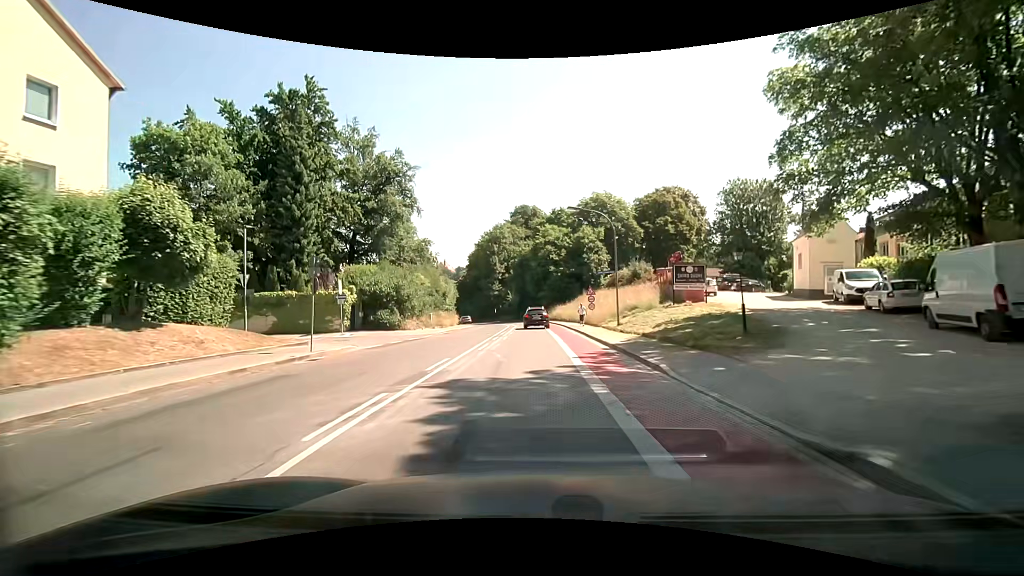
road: secondary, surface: asphalt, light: Day
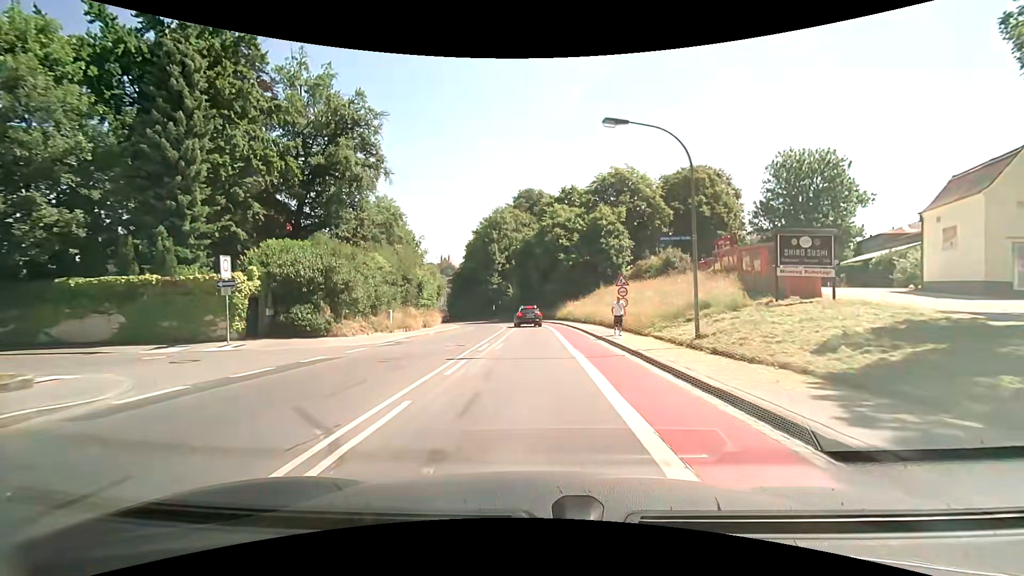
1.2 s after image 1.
(-0.1, +13.1) m; -1°
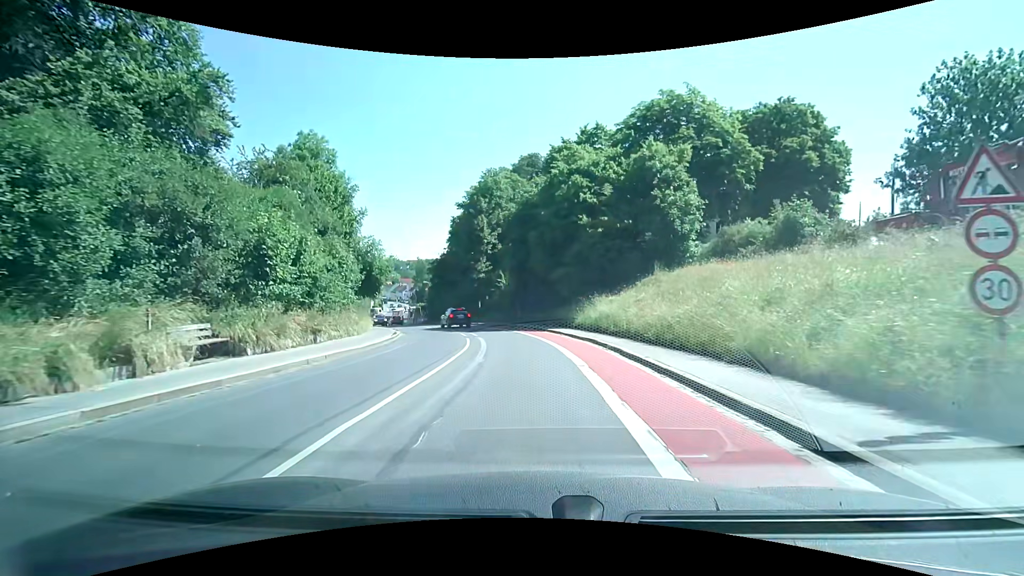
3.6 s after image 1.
(0.0, +23.2) m; 0°
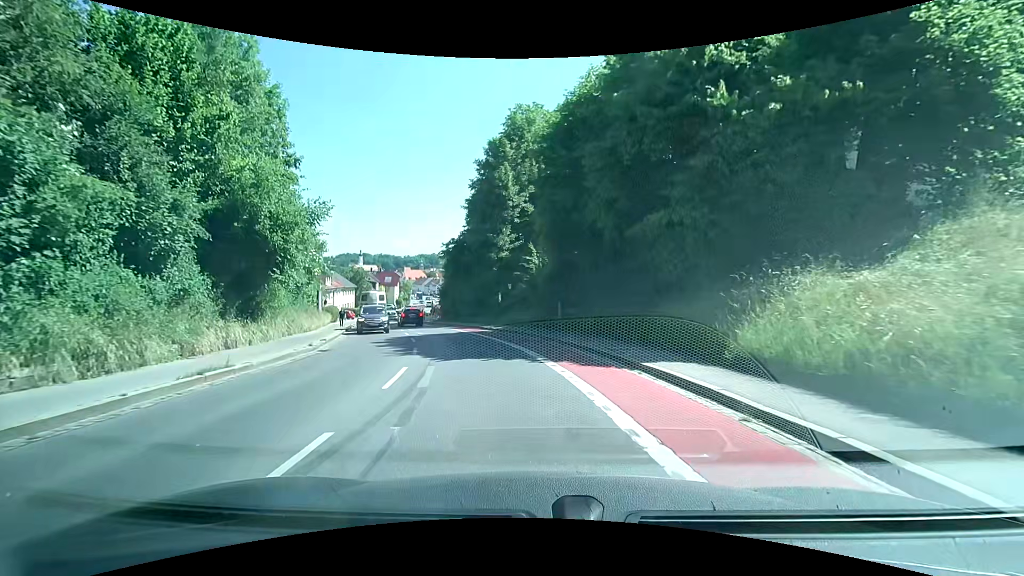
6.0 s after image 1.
(-0.7, +19.1) m; -5°
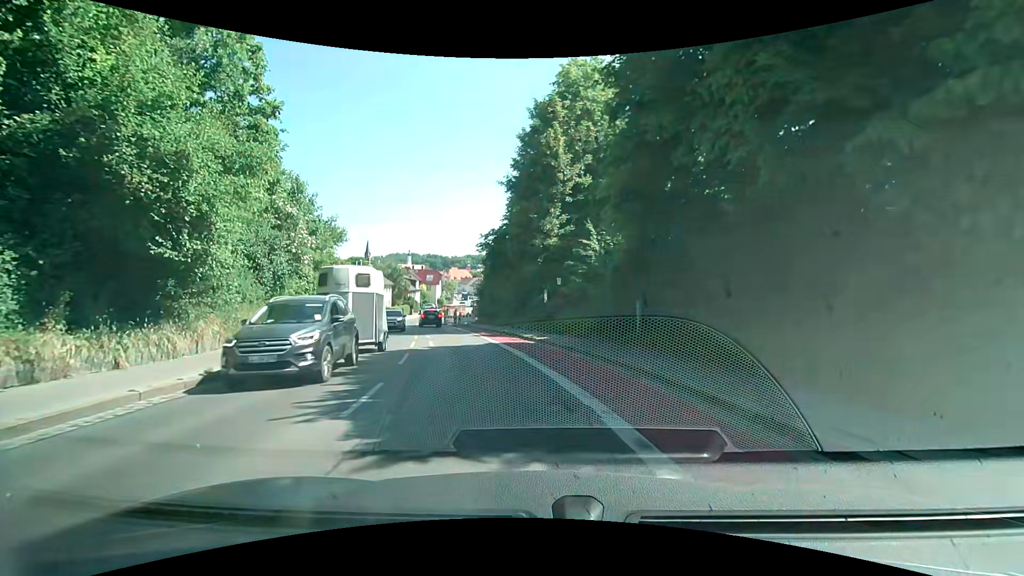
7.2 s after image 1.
(-0.3, +8.4) m; -4°
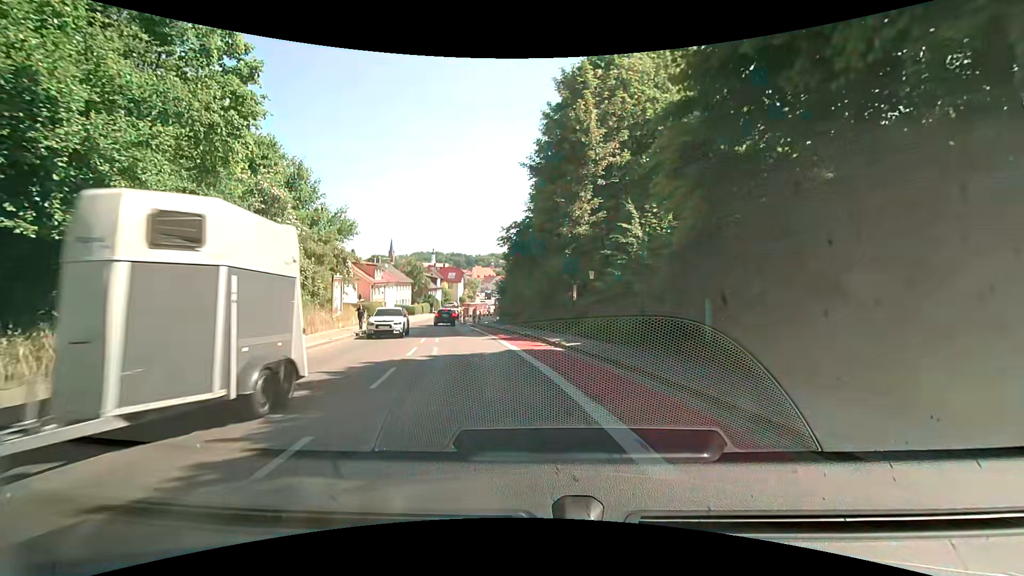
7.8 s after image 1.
(-0.1, +3.9) m; -3°
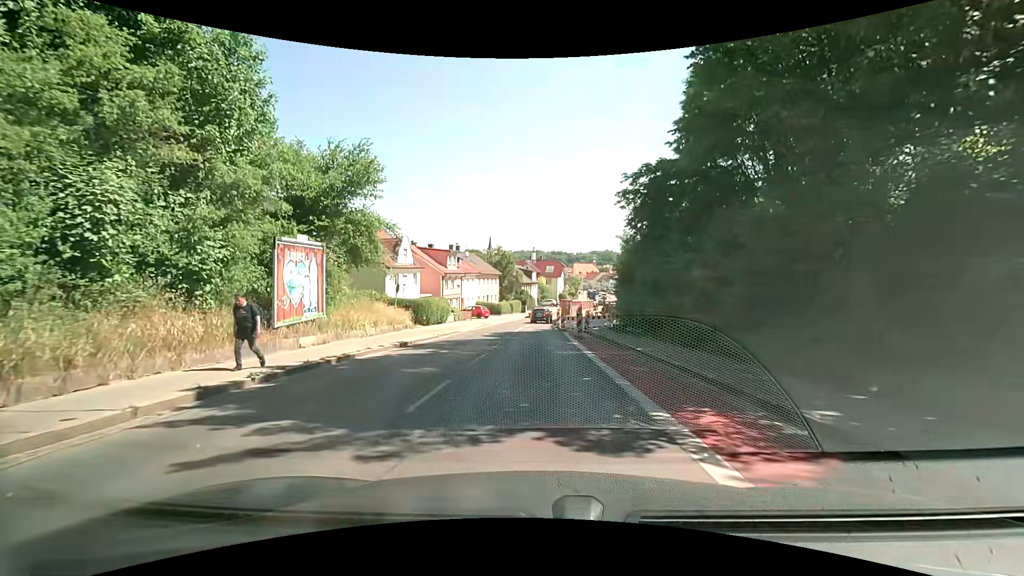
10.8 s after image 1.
(-2.2, +19.2) m; -11°
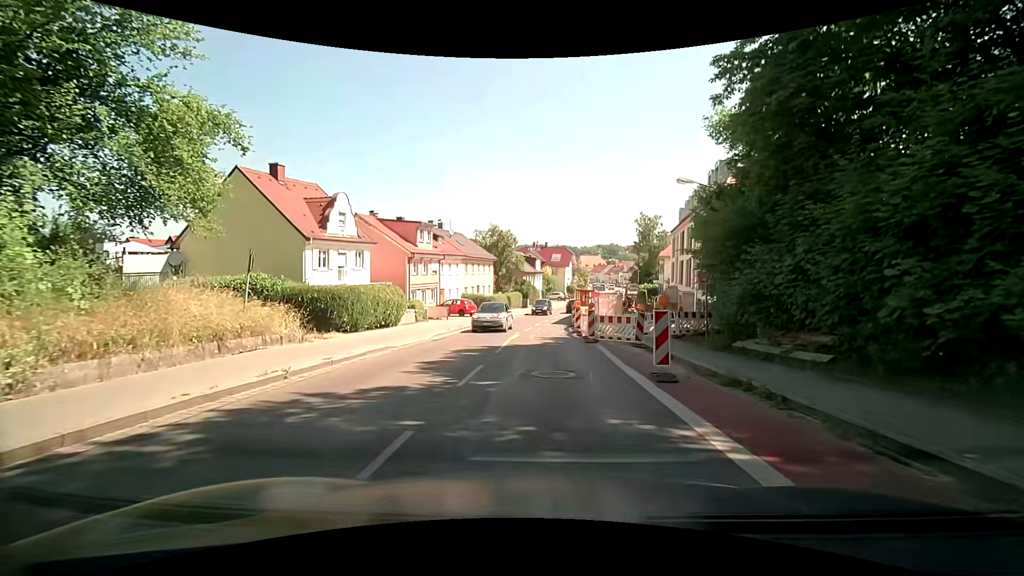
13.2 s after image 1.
(-0.1, +16.1) m; 0°
(0, +10) (0, +20) (0, +30) (+2, +40) (+3, +50) (+5, +60) (+7, +69) (+10, +79) (+12, +89) (+14, +99) m
